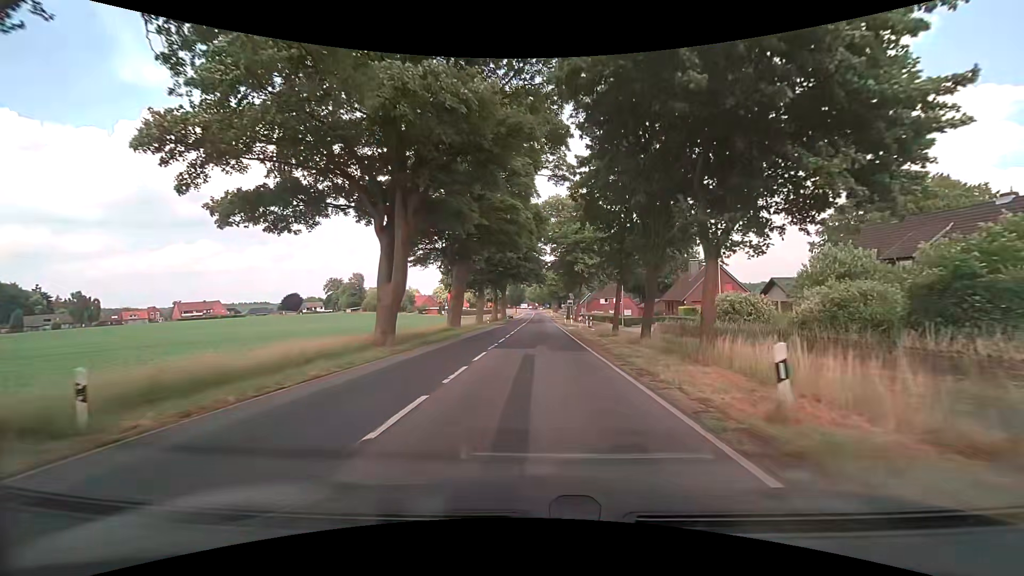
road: secondary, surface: asphalt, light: Day
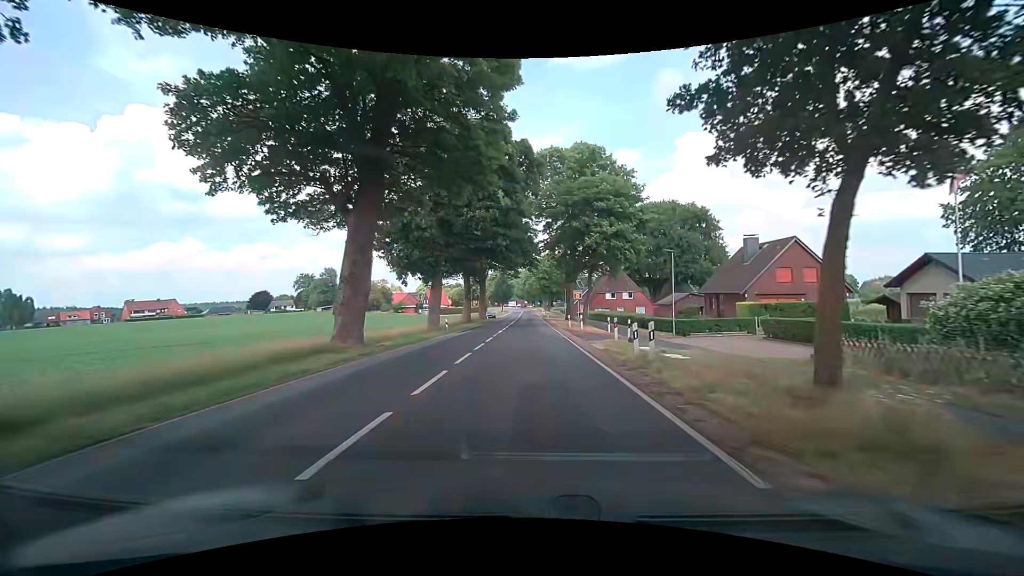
(+0.3, +23.8) m; +1°
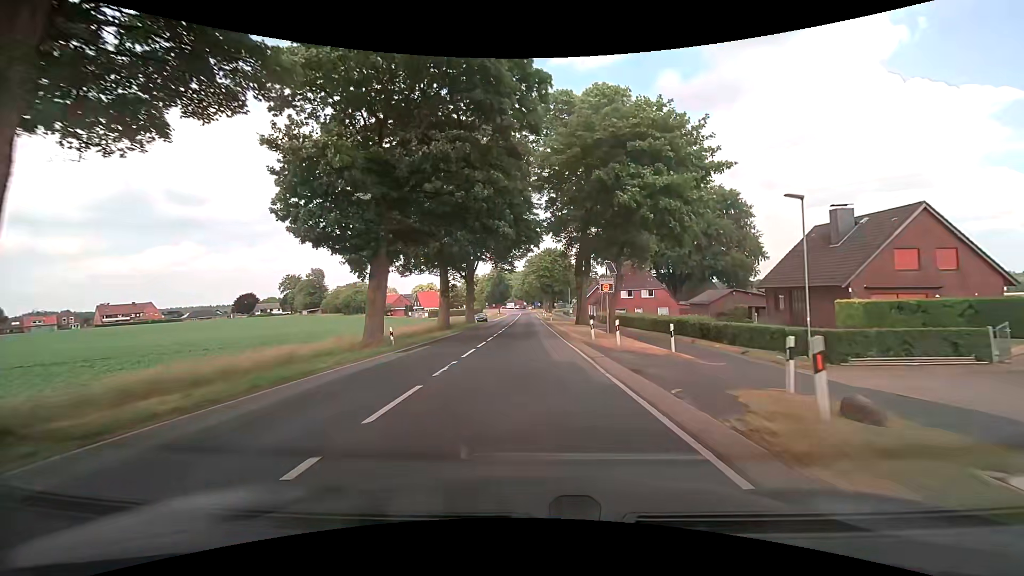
(0.0, +15.5) m; 0°
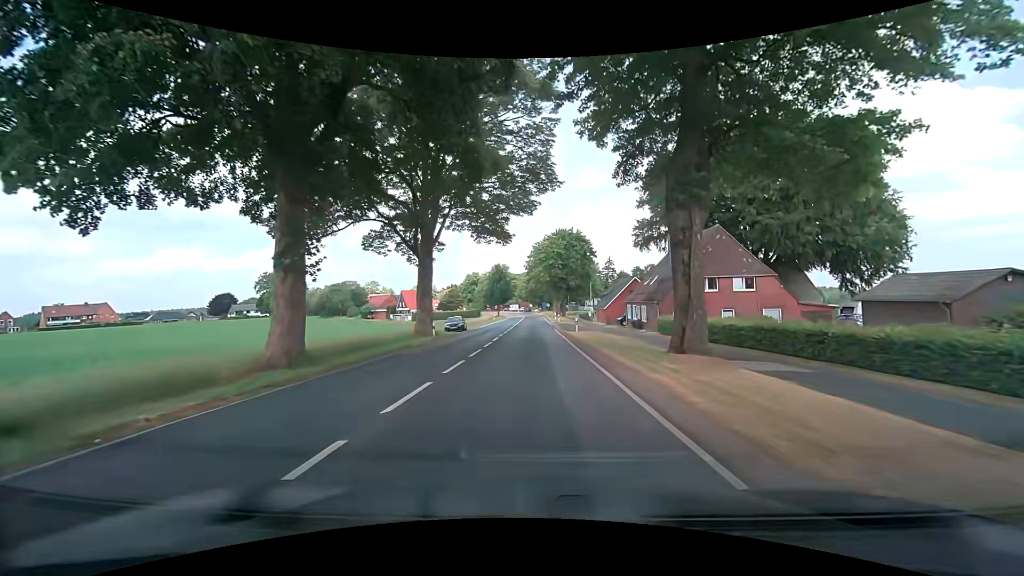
(-0.3, +30.8) m; -2°
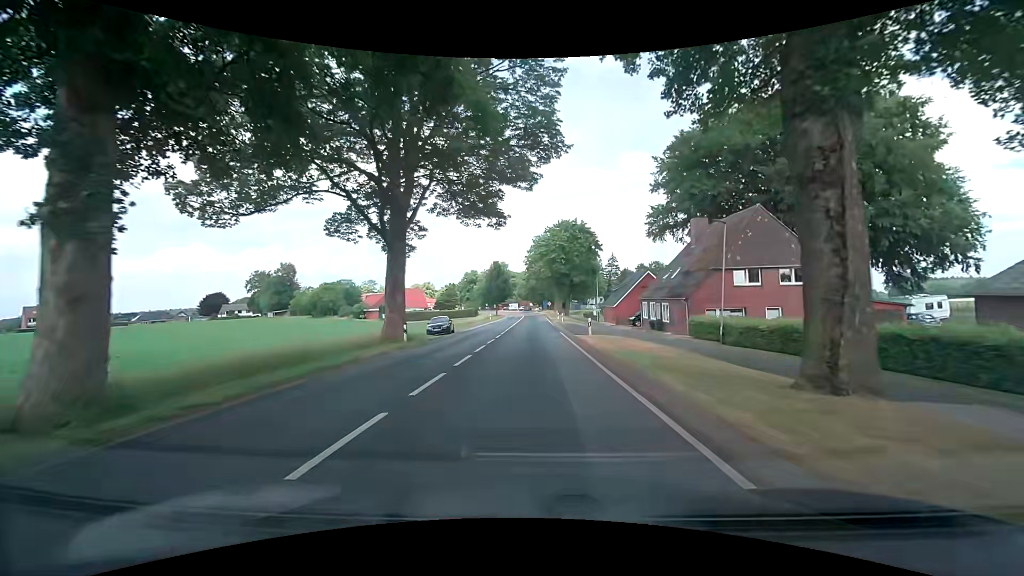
(+0.1, +7.7) m; +1°
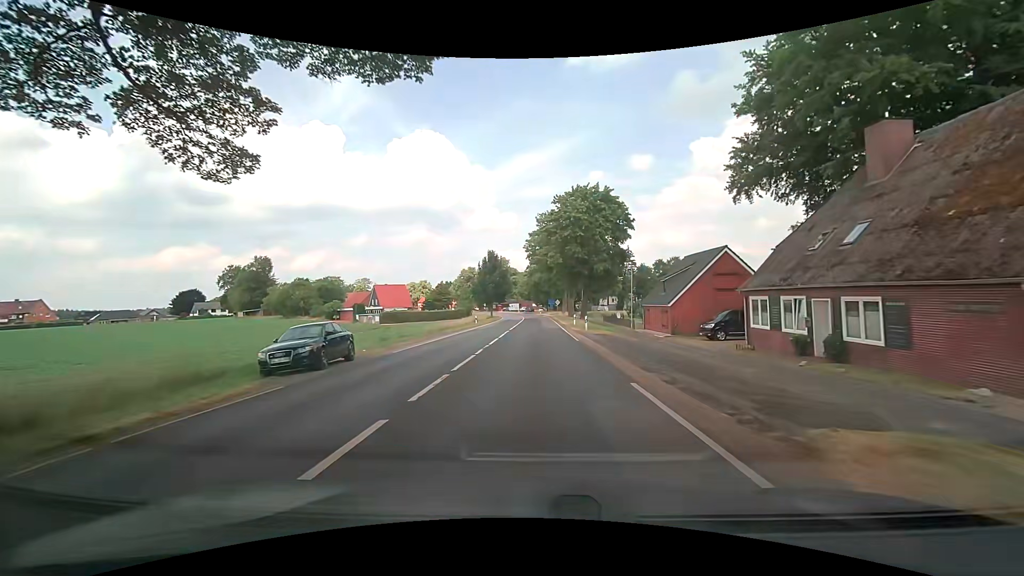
(0.0, +23.1) m; 0°
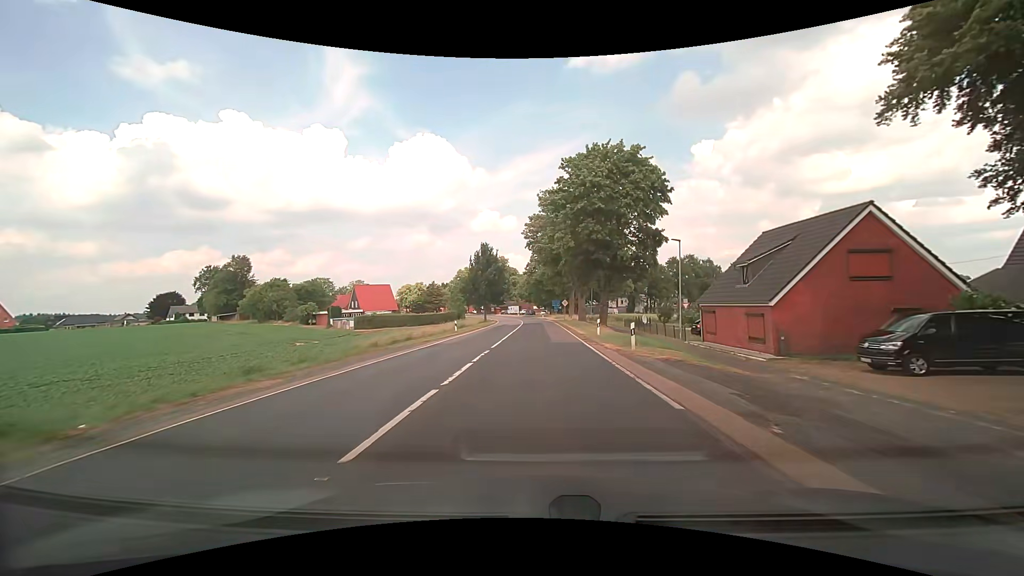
(-0.1, +15.6) m; -1°
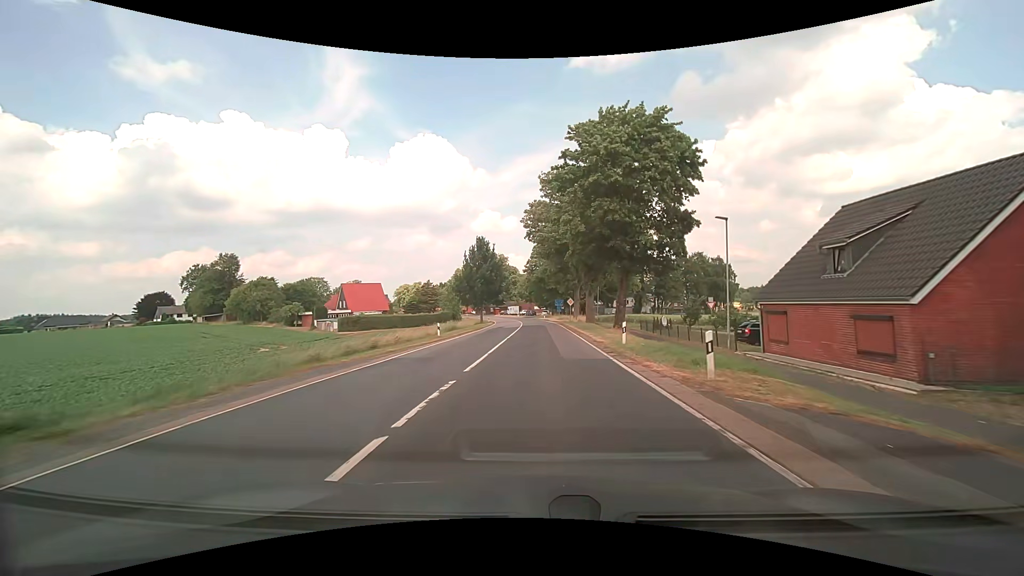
(0.0, +7.8) m; 0°
(0, +10) (0, +20) (0, +30) (0, +40) (+1, +50) (0, +60) (0, +70) (0, +80) (-1, +90) (-2, +100) m
